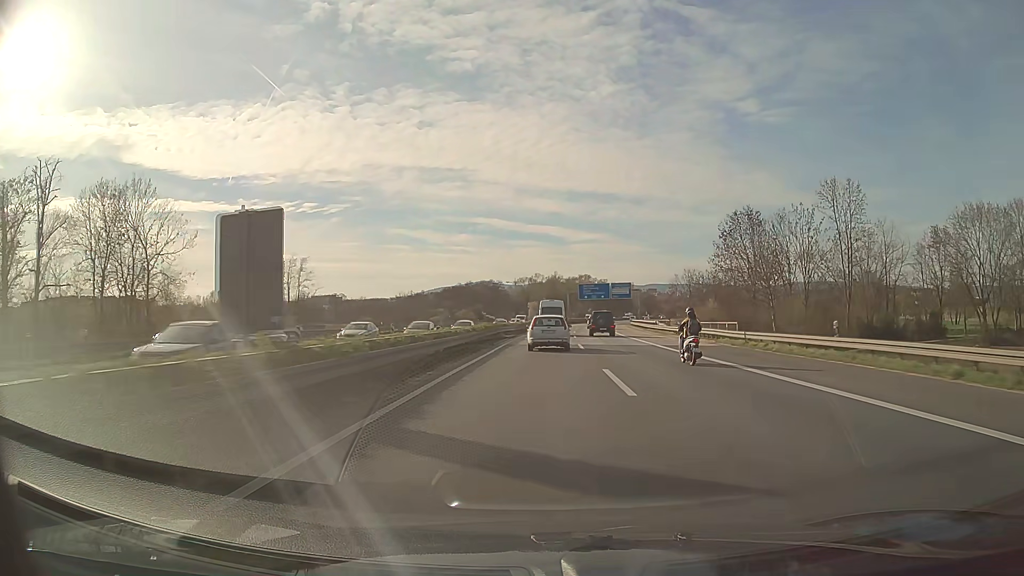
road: motorway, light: Day
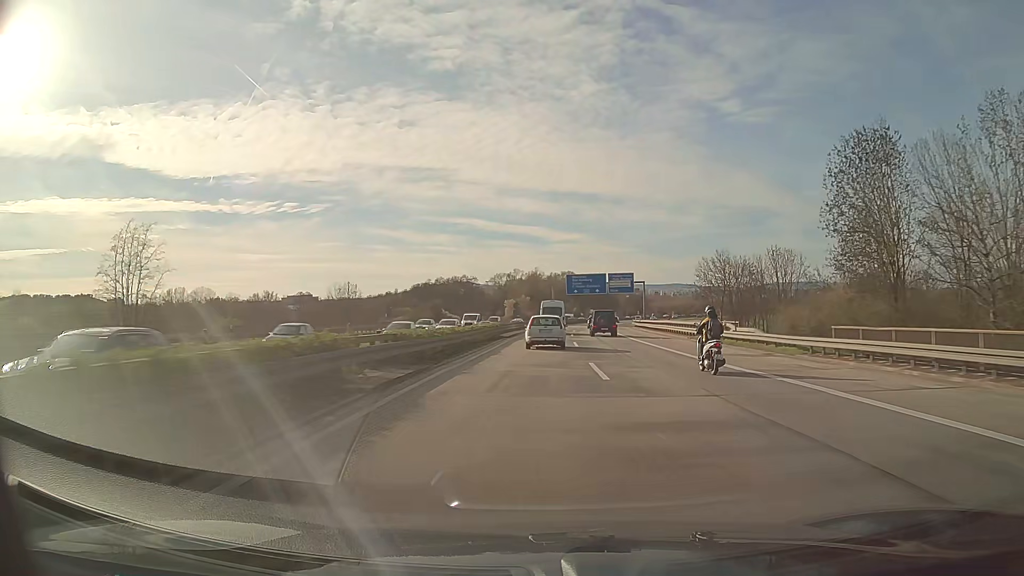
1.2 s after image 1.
(+0.5, +33.1) m; +2°
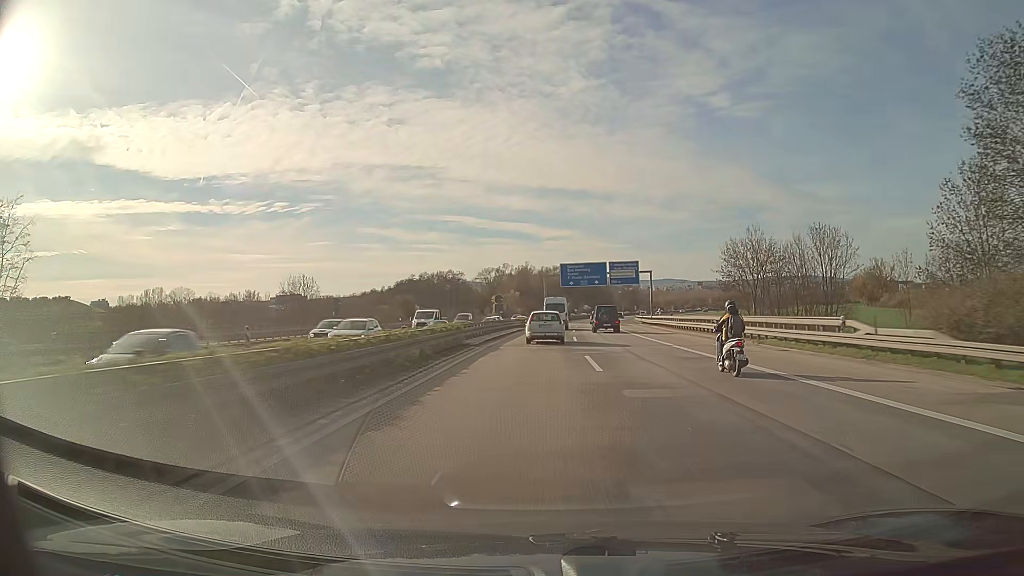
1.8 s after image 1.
(+0.1, +16.7) m; +1°
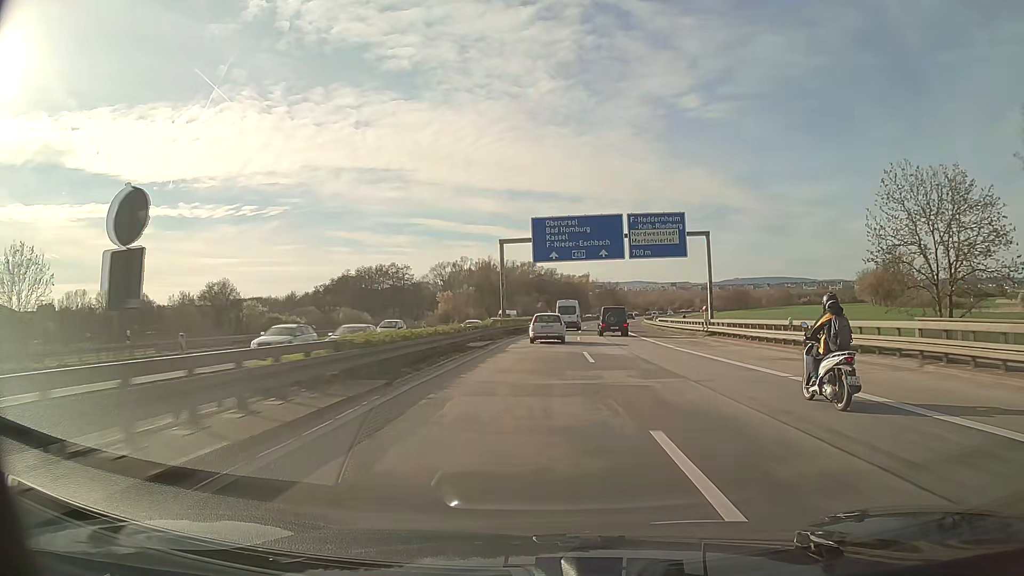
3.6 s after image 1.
(+1.0, +50.4) m; +3°
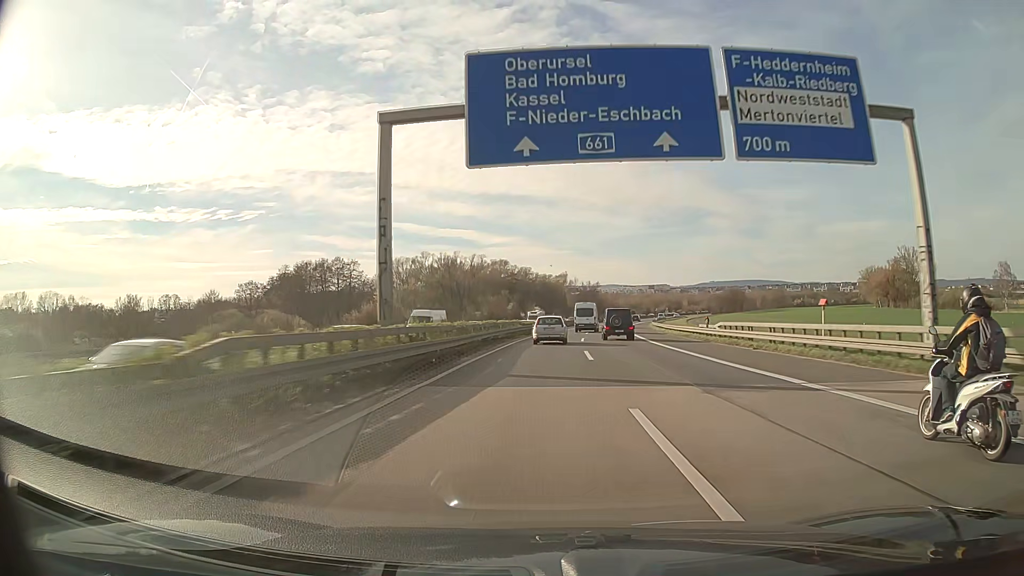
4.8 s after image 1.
(+0.6, +33.9) m; +2°
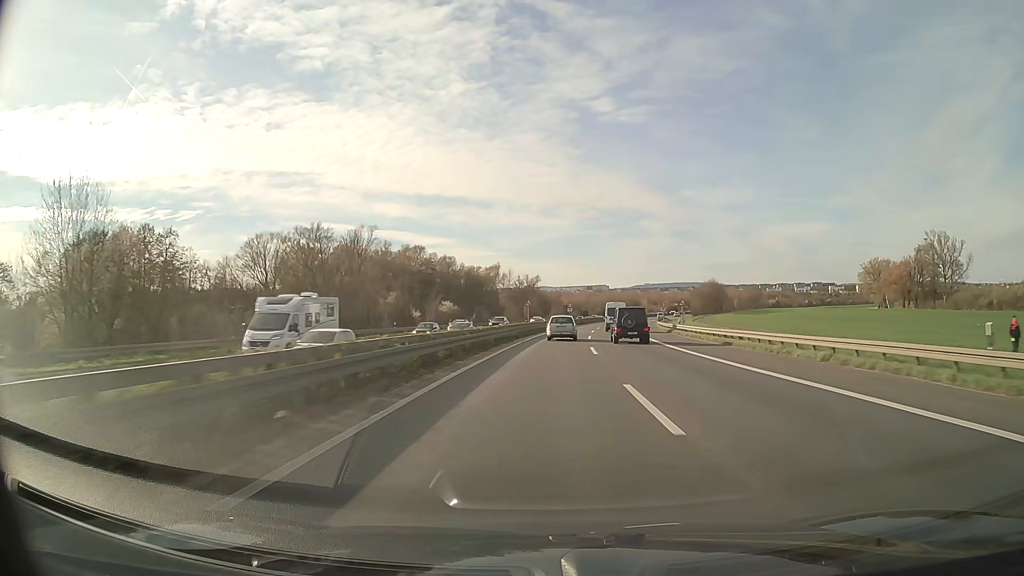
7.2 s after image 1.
(+2.8, +68.4) m; +5°
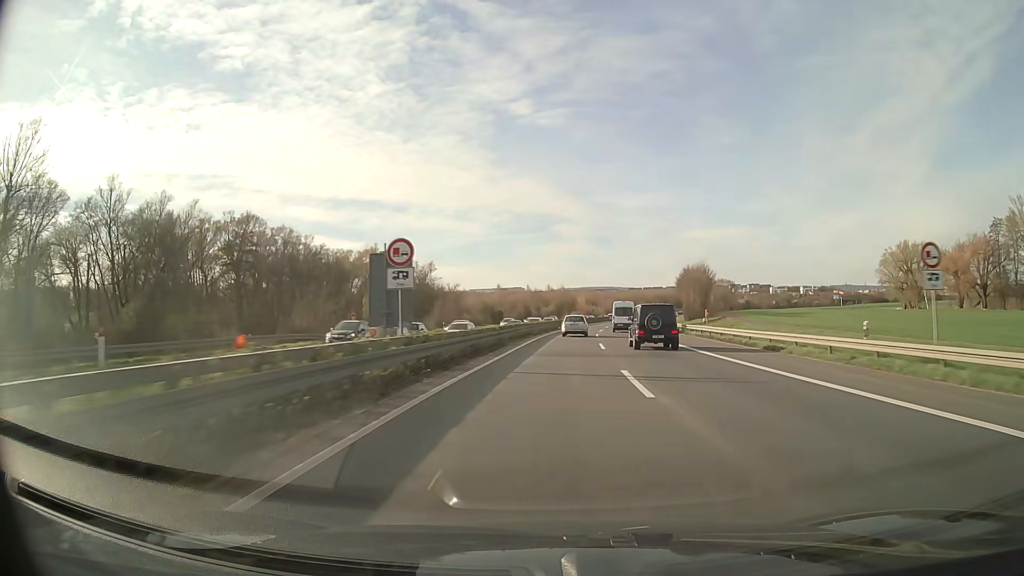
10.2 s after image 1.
(+5.7, +86.6) m; +7°
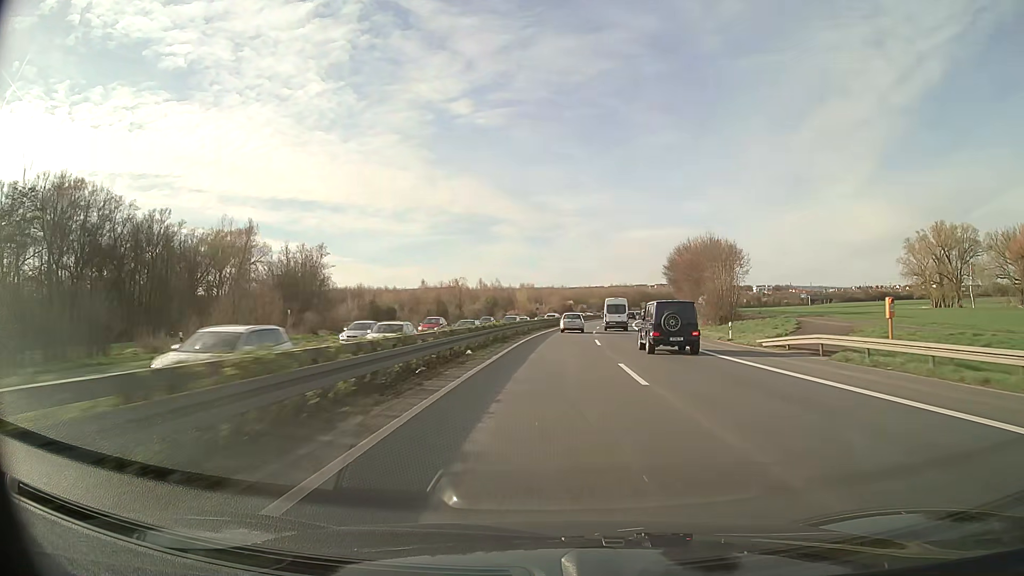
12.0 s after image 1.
(+2.2, +52.3) m; +5°
(0, +10) (0, +20) (+1, +30) (+1, +40) (+2, +50) (+3, +60) (+4, +70) (+5, +80) (+7, +90) (+8, +100) m
